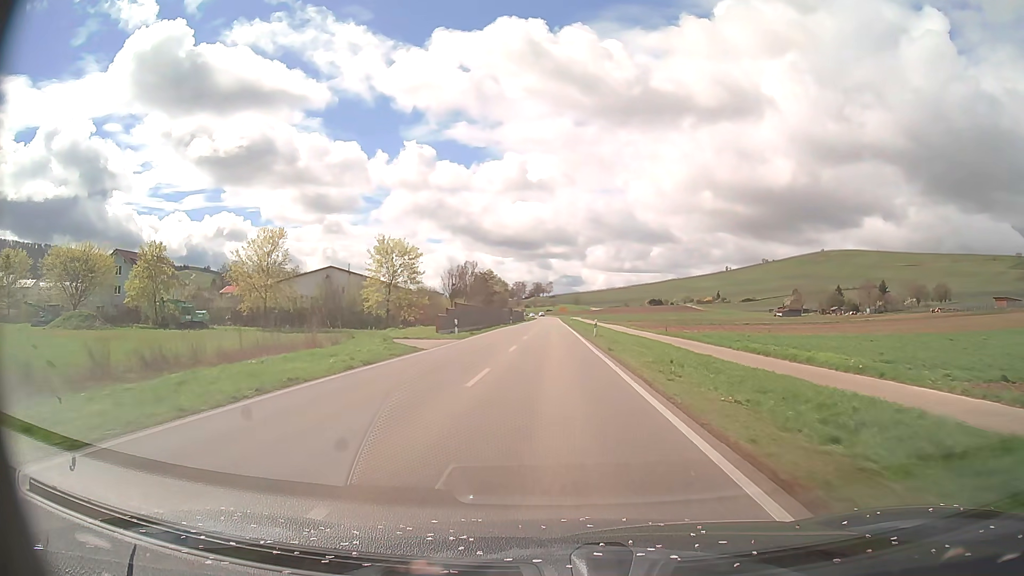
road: primary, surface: asphalt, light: Day
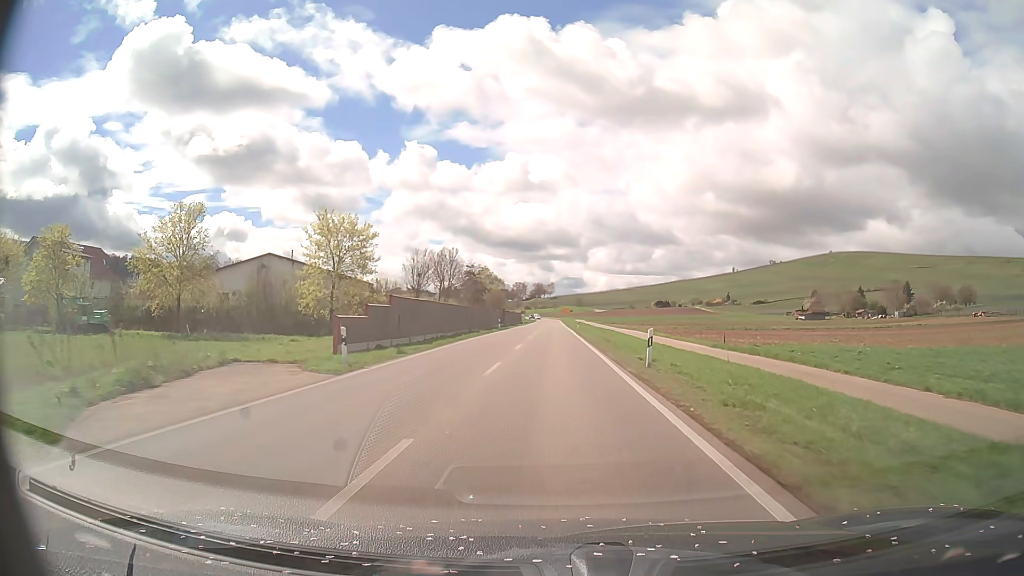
(0.0, +21.3) m; 0°
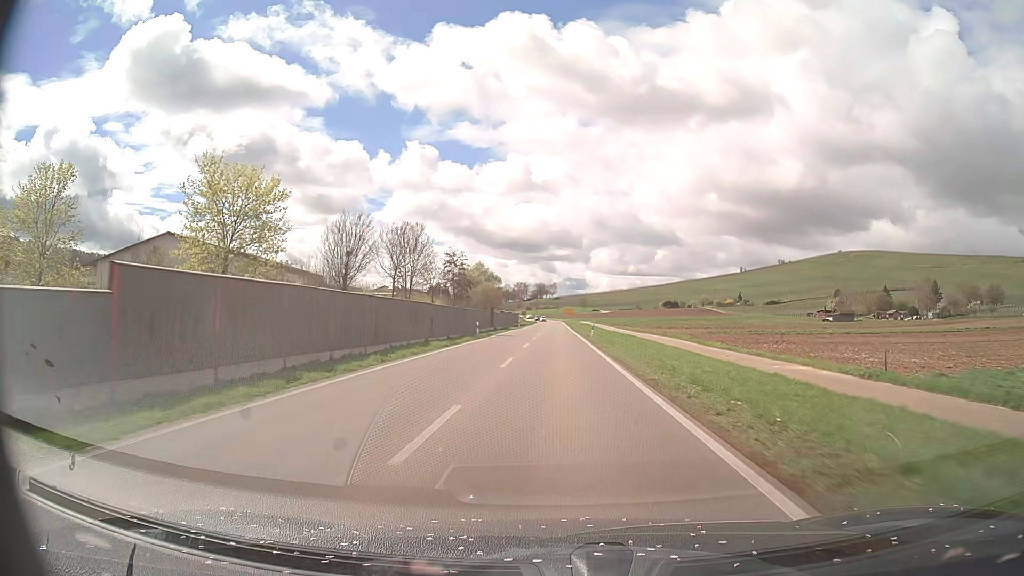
(0.0, +21.2) m; 0°
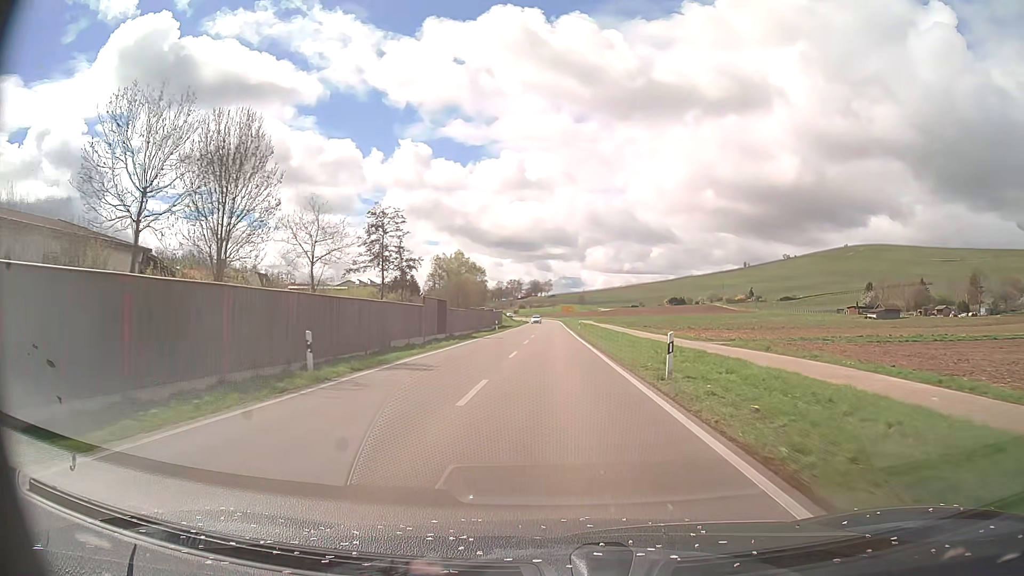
(+0.1, +31.8) m; 0°
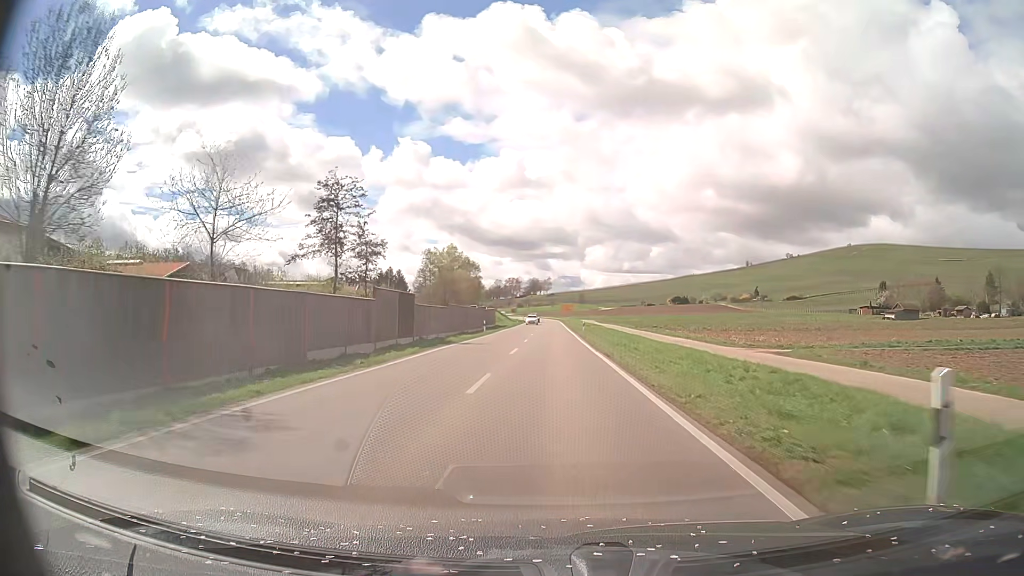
(0.0, +10.6) m; 0°
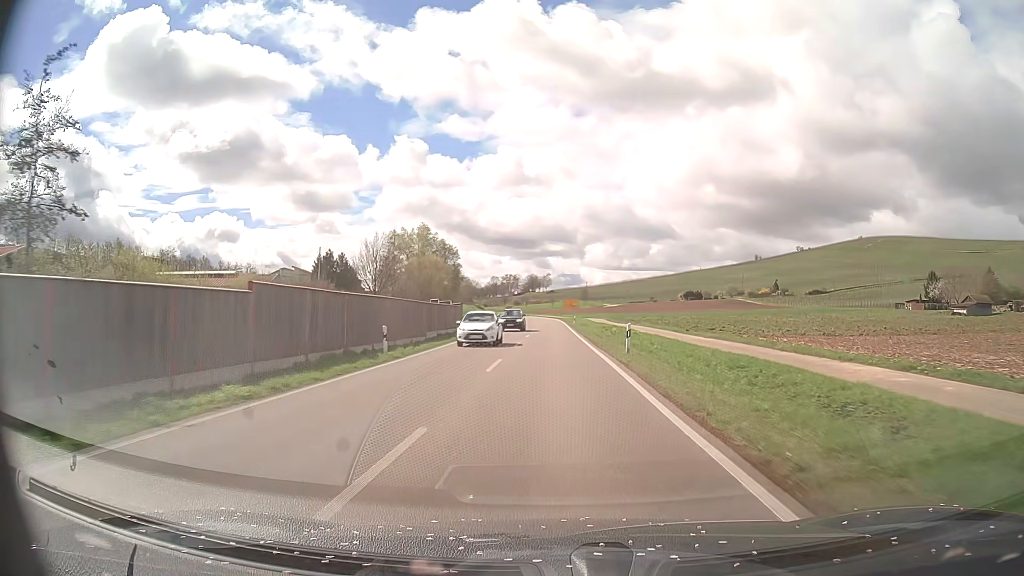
(0.0, +31.7) m; 0°
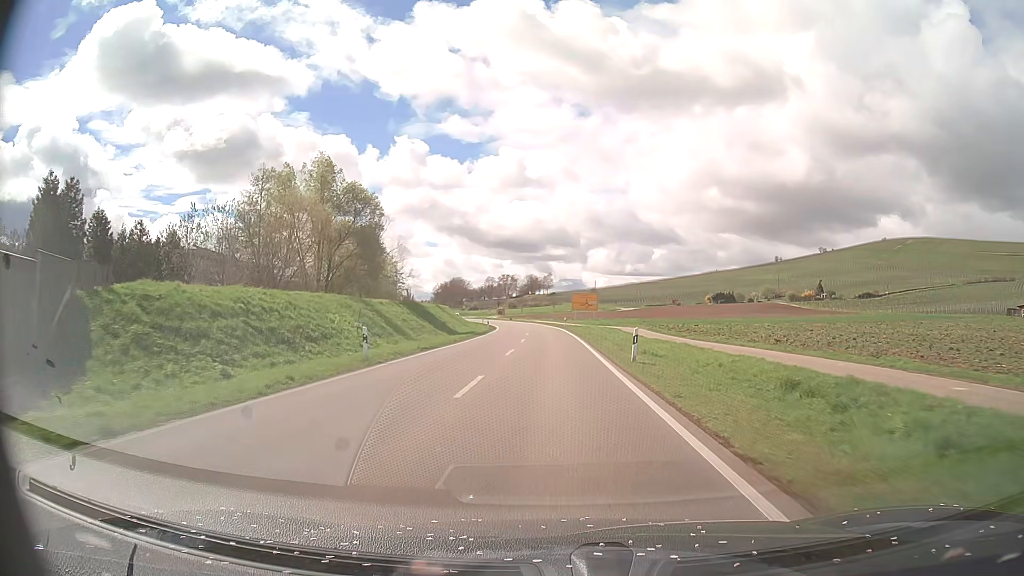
(0.0, +52.9) m; 0°
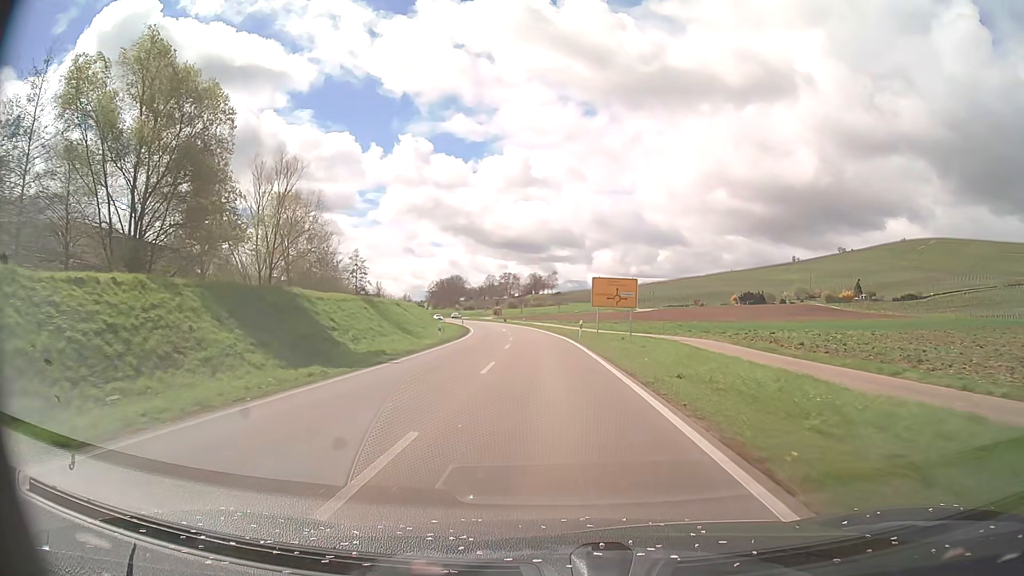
(-0.1, +31.6) m; 0°
(0, +10) (0, +20) (-1, +30) (-1, +40) (-2, +50) (-3, +60) (-4, +70) (-5, +80) (-6, +90) (-8, +100) m
